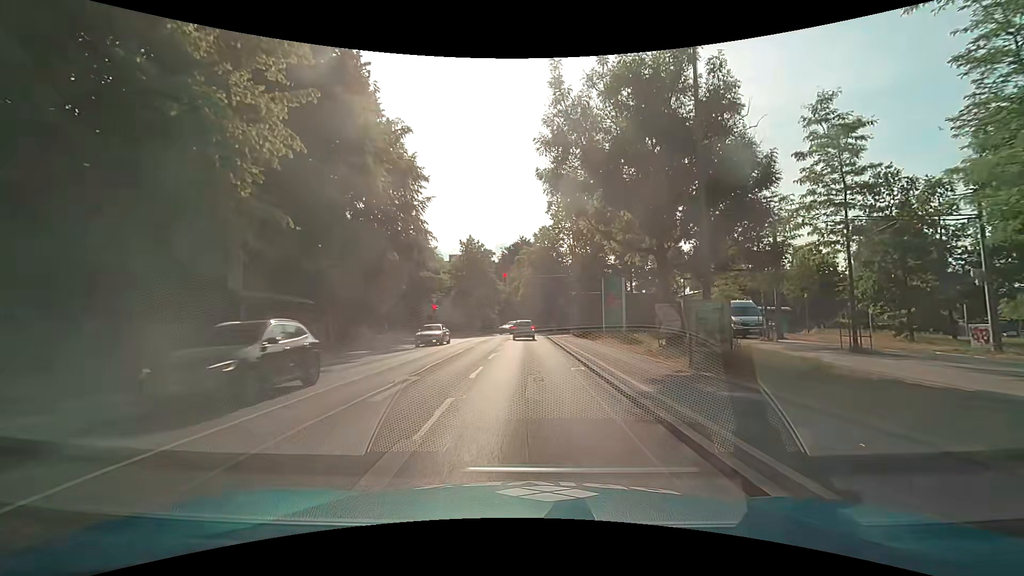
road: secondary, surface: asphalt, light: Day
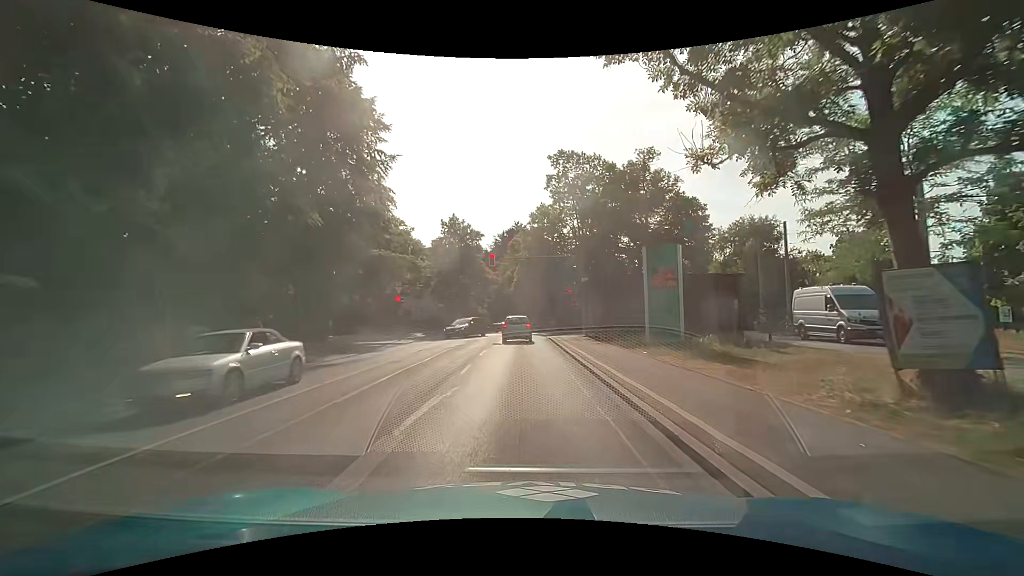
(+0.1, +11.7) m; +1°
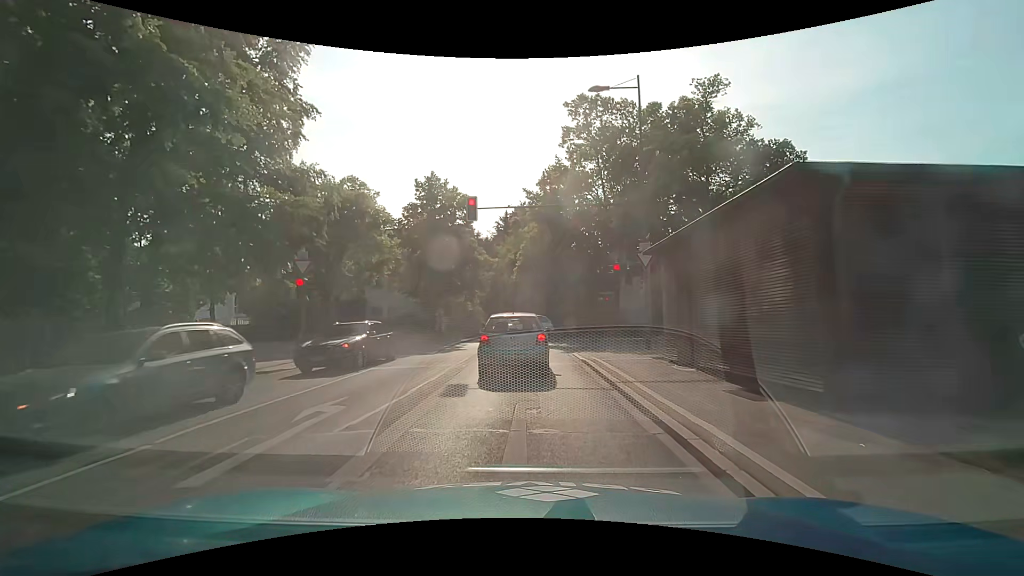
(-0.2, +16.0) m; -1°
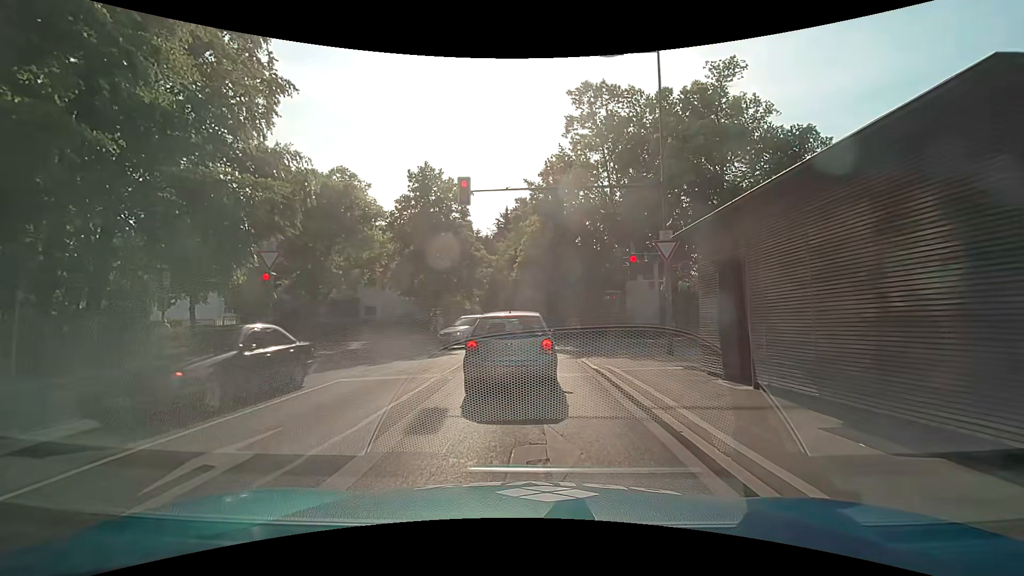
(0.0, +2.5) m; -1°
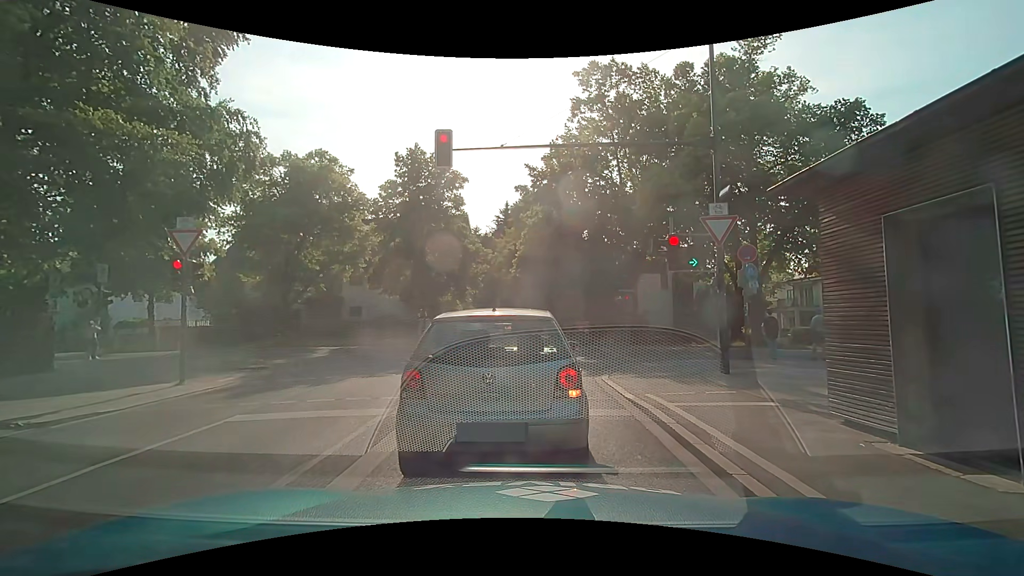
(0.0, +4.0) m; -1°
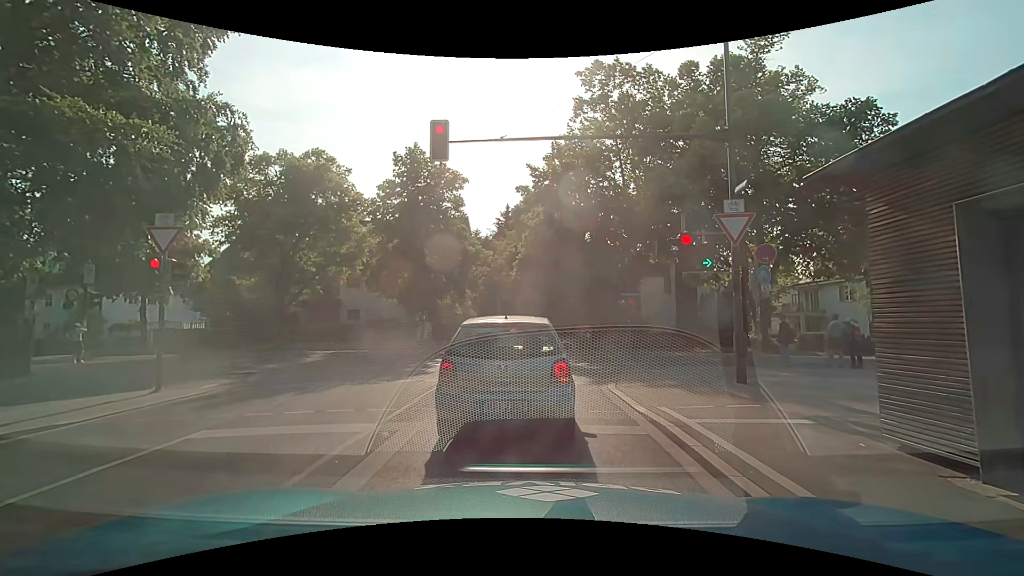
(0.0, +1.0) m; 0°
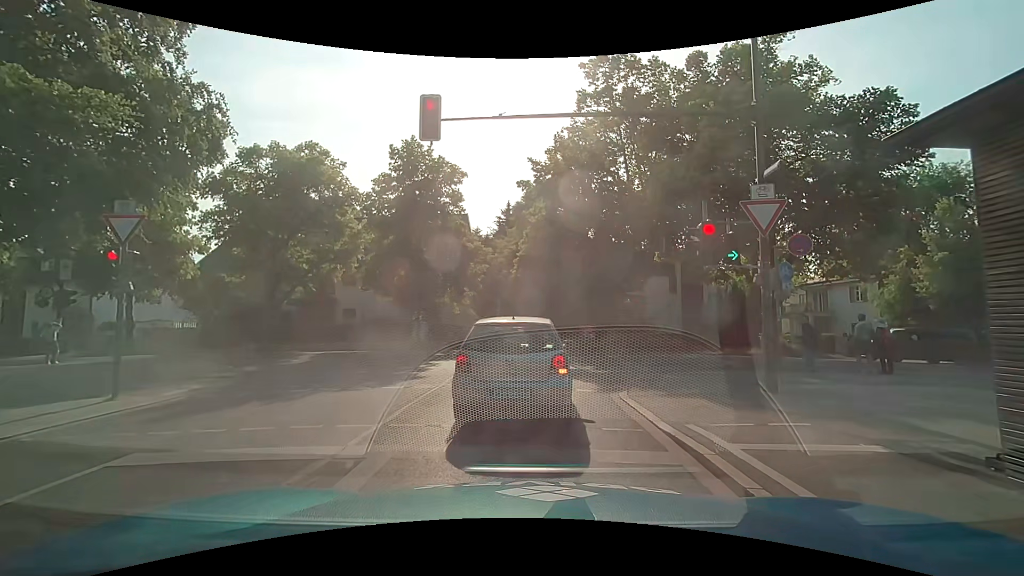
(0.0, +1.4) m; 0°
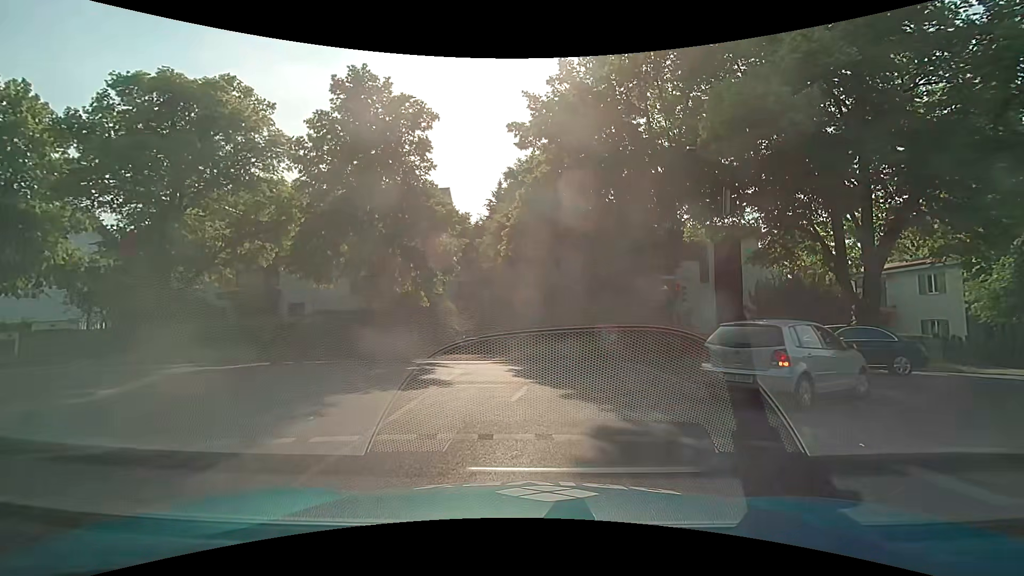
(+0.2, +9.0) m; +3°
(+2, +10) (+10, +15) (+20, +16) (+30, +17) (+40, +19) (+50, +20) (+60, +22) (+69, +24) (+79, +25) (+89, +27) m
